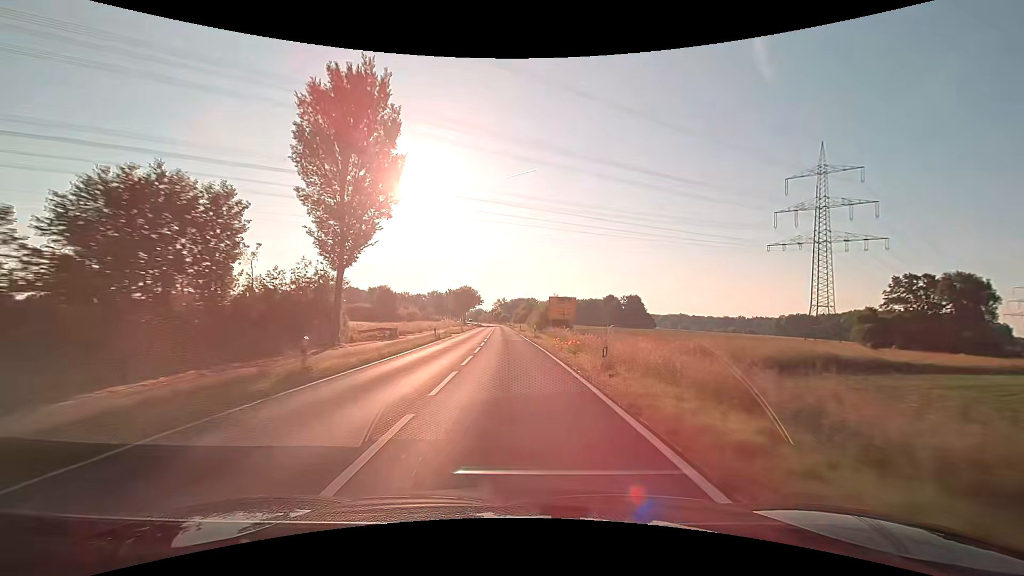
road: secondary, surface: asphalt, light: Day
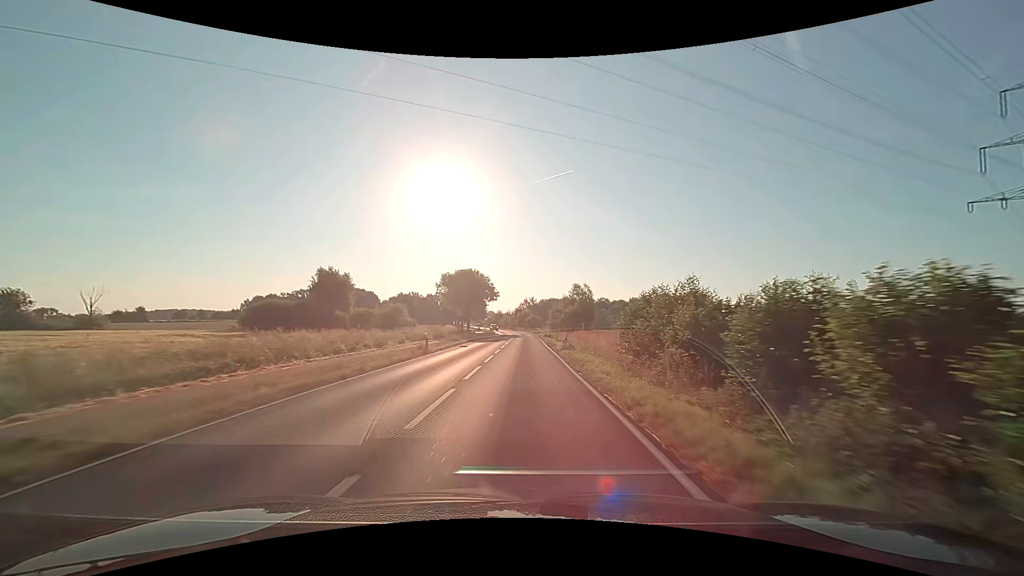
(-2.2, +62.1) m; -3°
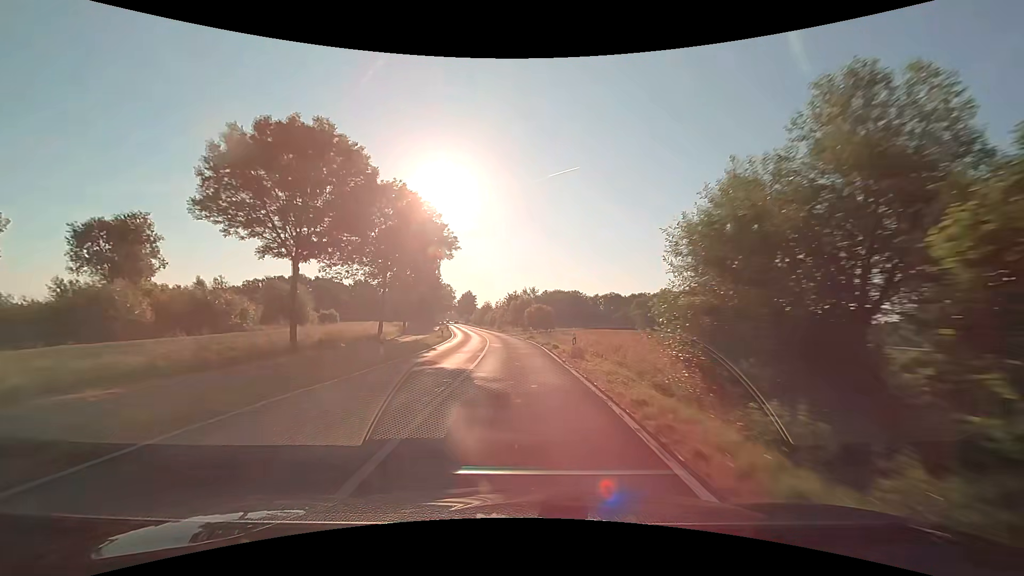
(+0.3, +60.4) m; 0°
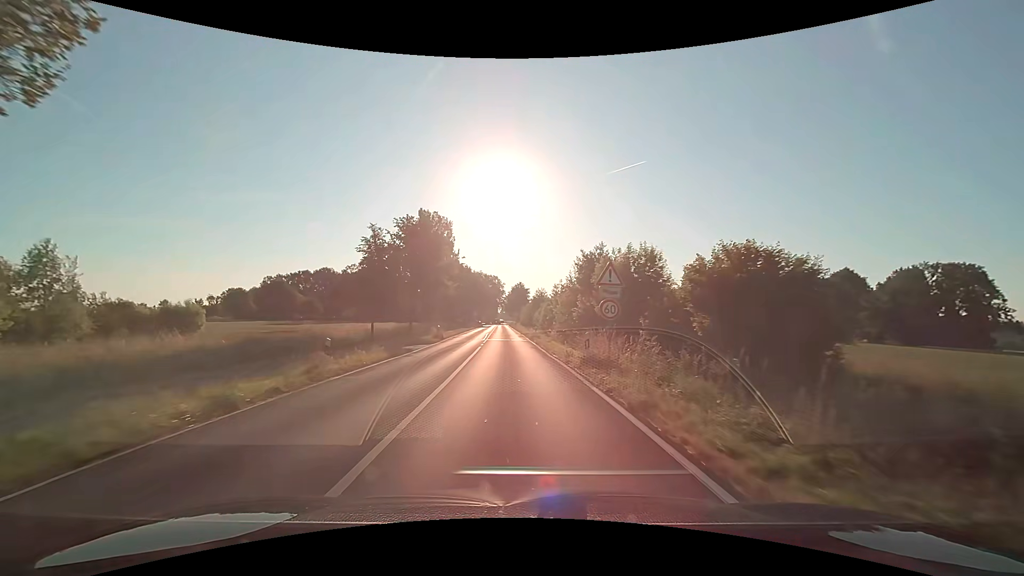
(-2.5, +51.8) m; -7°
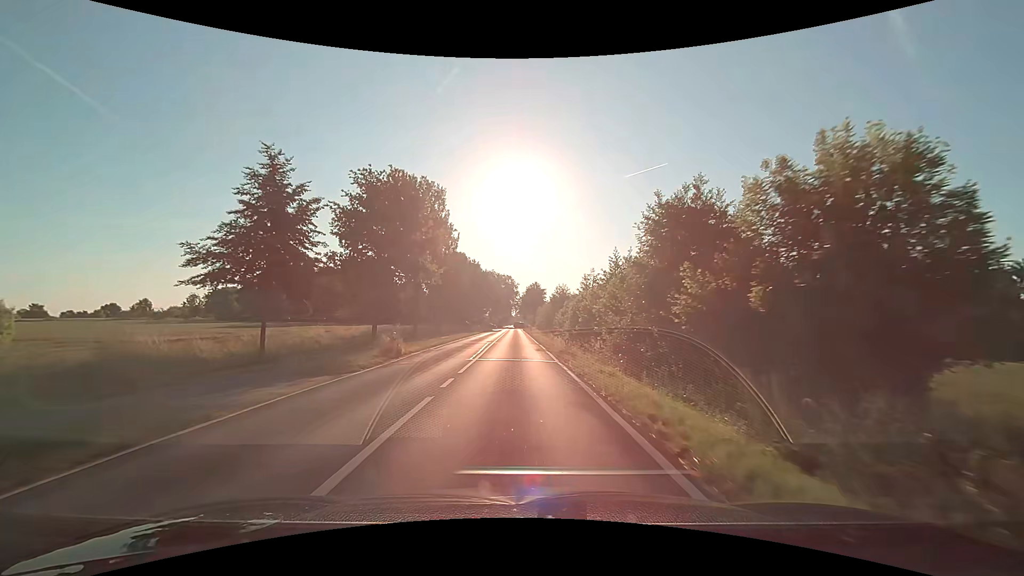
(-0.1, +17.1) m; -1°
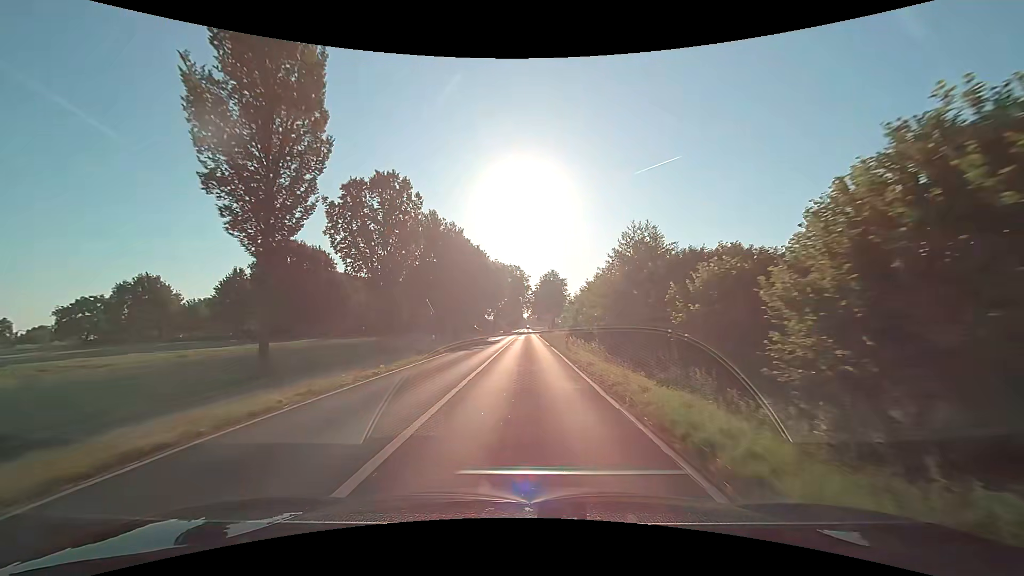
(-0.6, +44.4) m; -1°
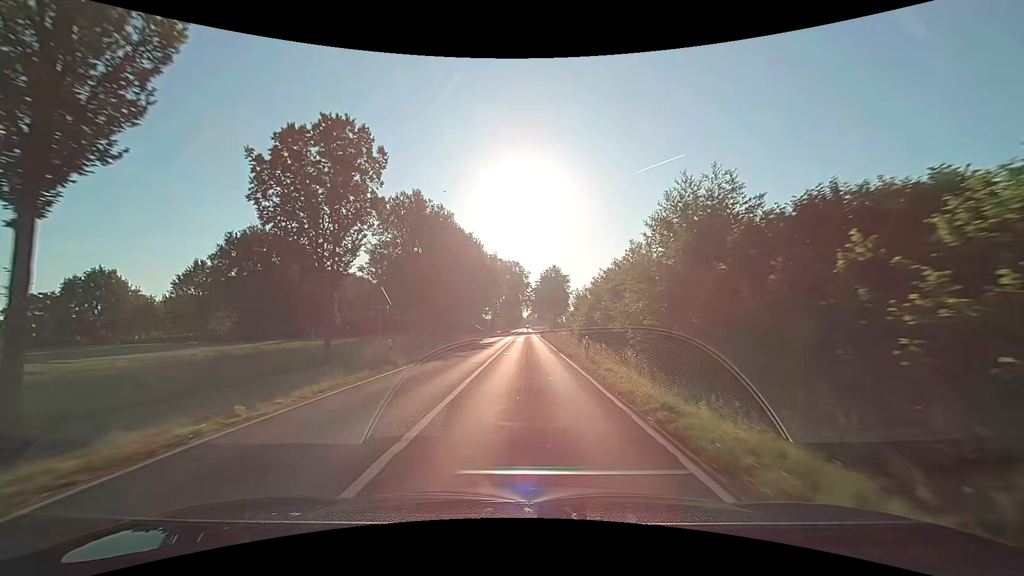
(0.0, +9.2) m; 0°
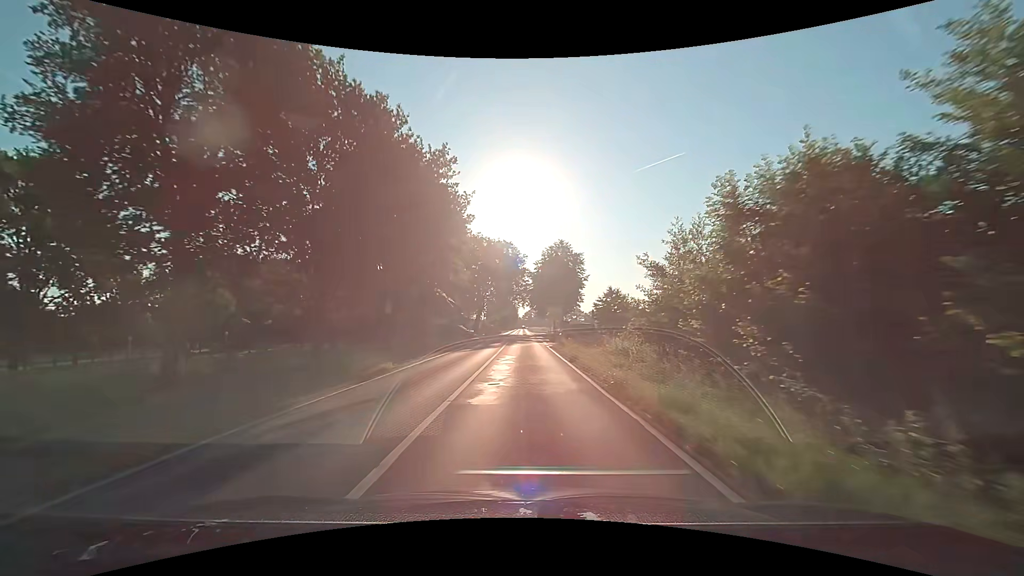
(+0.1, +37.0) m; 0°
(0, +10) (0, +20) (0, +30) (0, +40) (0, +50) (0, +60) (0, +70) (0, +80) (0, +90) (0, +100) m
